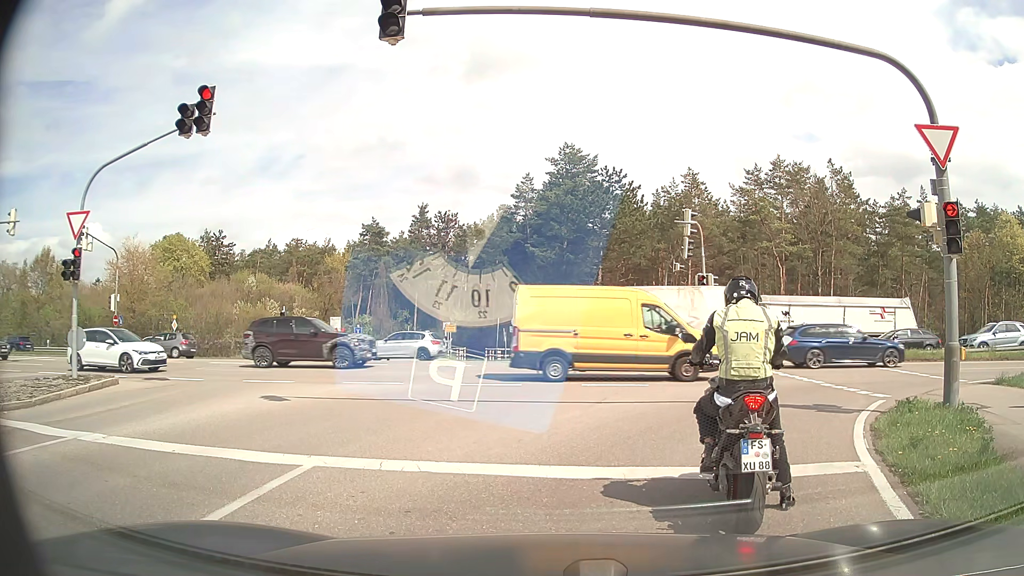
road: secondary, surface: asphalt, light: Day
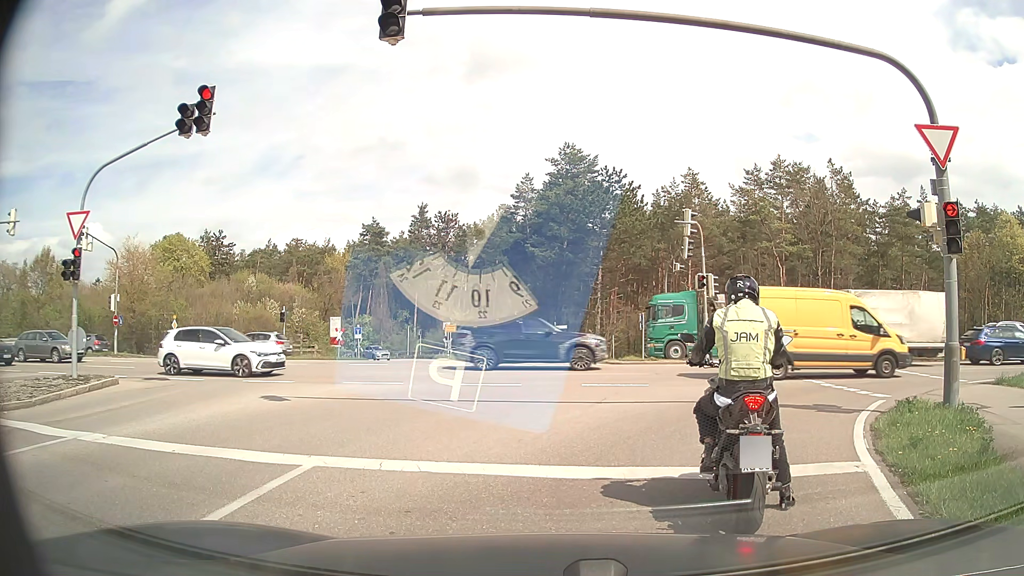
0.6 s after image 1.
(0.0, 0.0) m; 0°
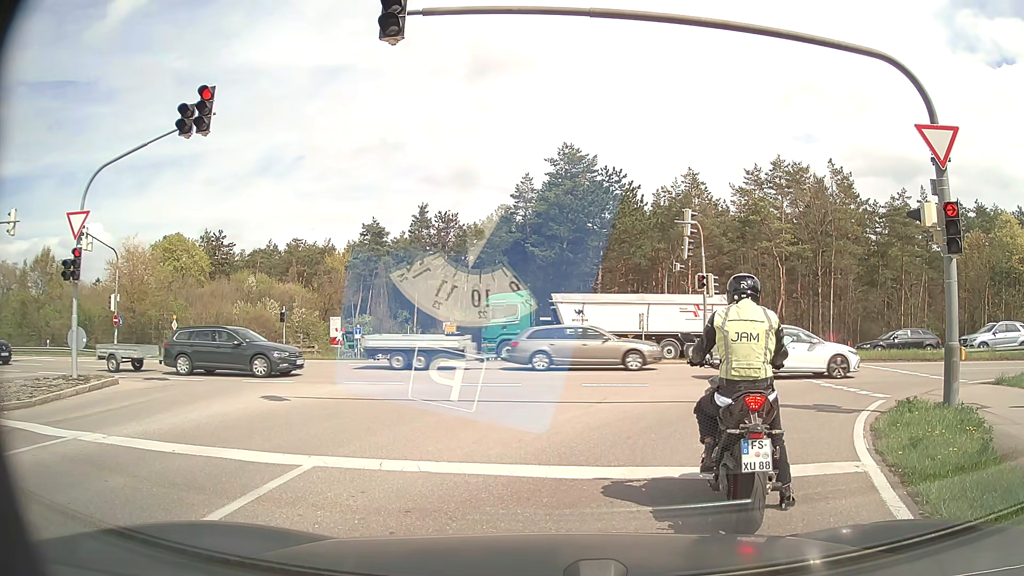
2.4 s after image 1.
(0.0, 0.0) m; 0°
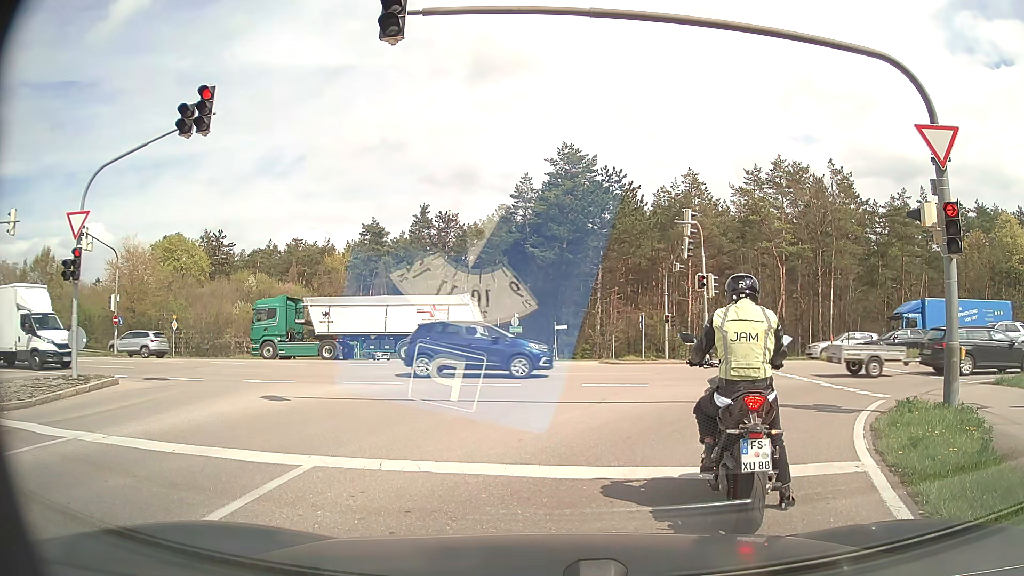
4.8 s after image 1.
(0.0, 0.0) m; 0°
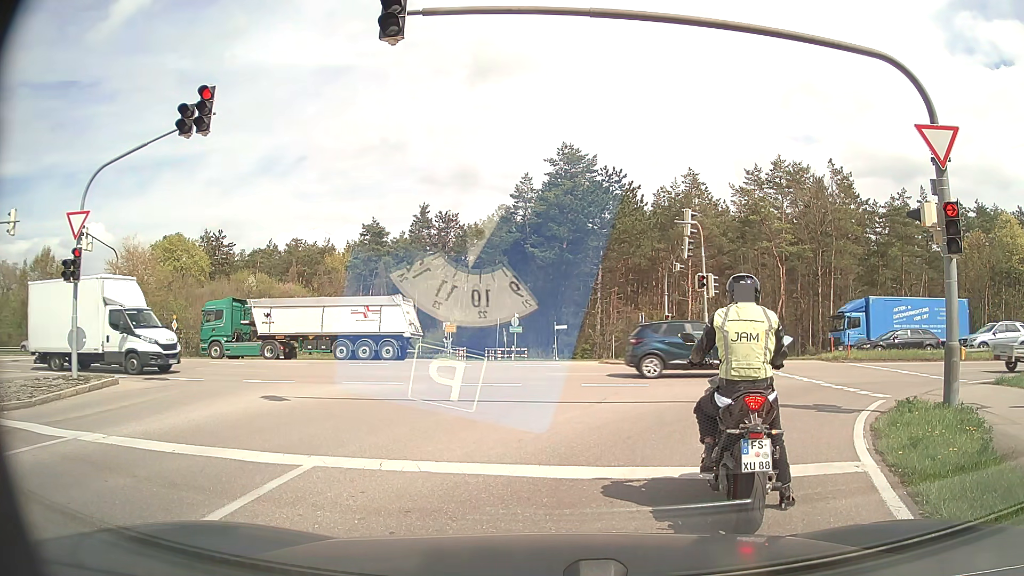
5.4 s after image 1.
(0.0, 0.0) m; 0°
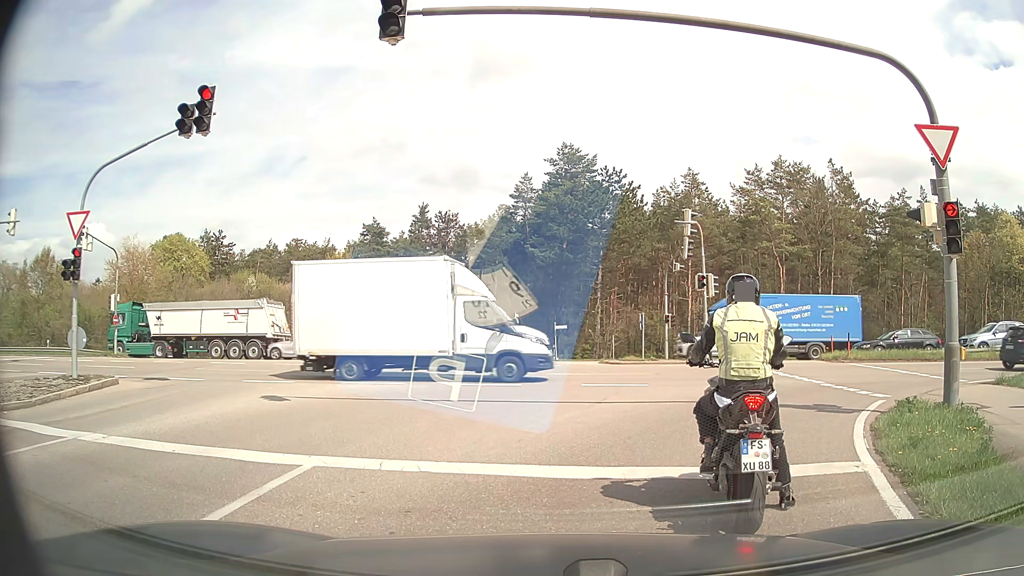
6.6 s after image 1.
(0.0, 0.0) m; 0°
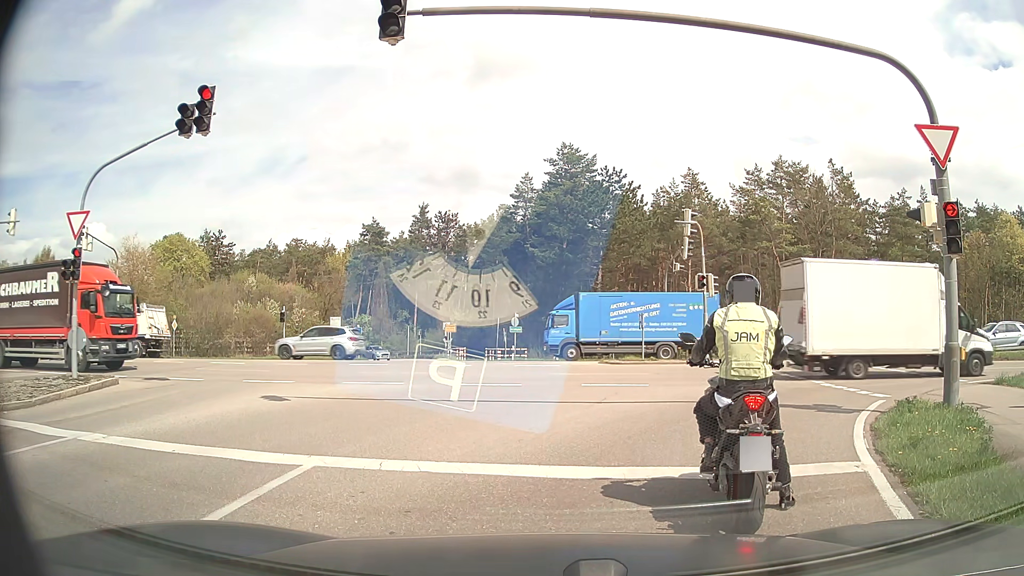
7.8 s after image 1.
(0.0, 0.0) m; 0°
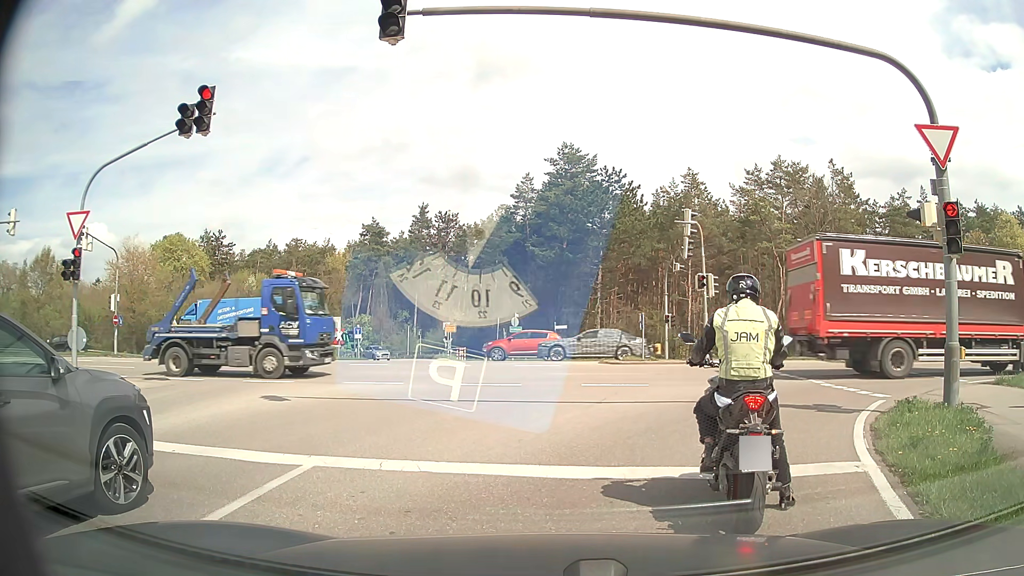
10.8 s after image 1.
(0.0, 0.0) m; 0°
(+2, +10) (+9, +17) (+18, +19) (+28, +19) (+38, +18) (+48, +17) (+58, +16) (+68, +15) (+78, +15) (+88, +14) m
